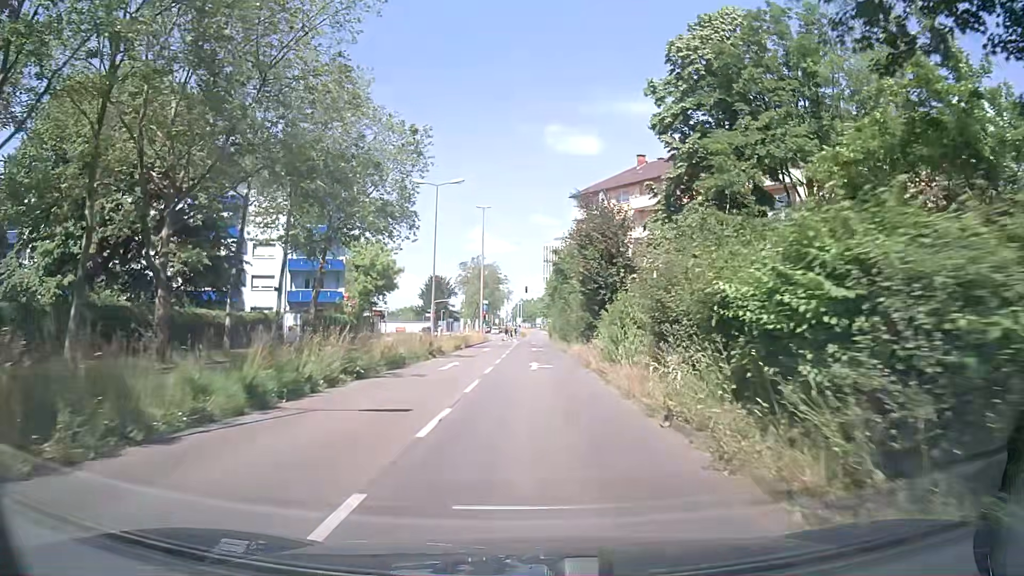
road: secondary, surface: asphalt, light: Day
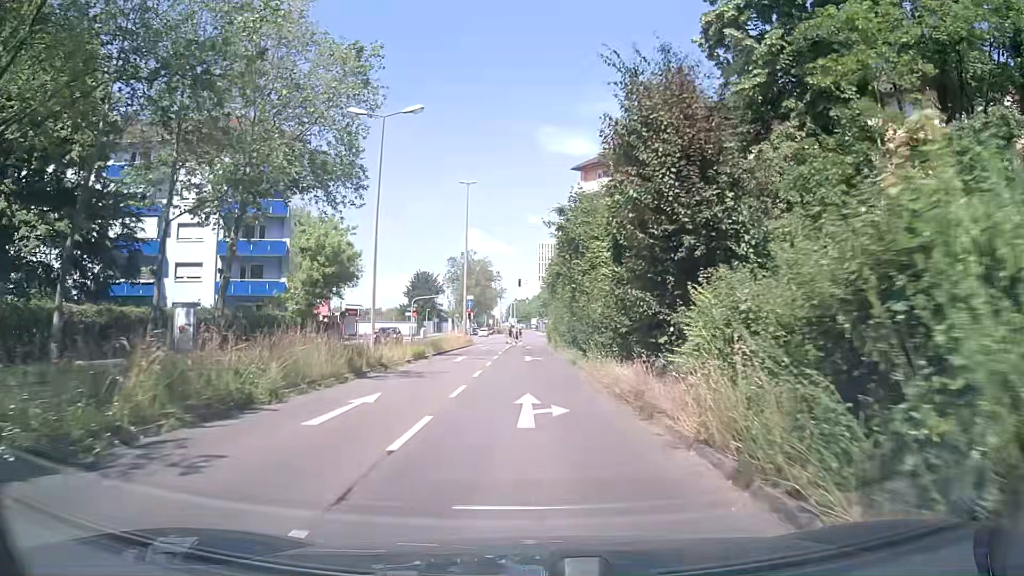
(+0.1, +13.0) m; +1°
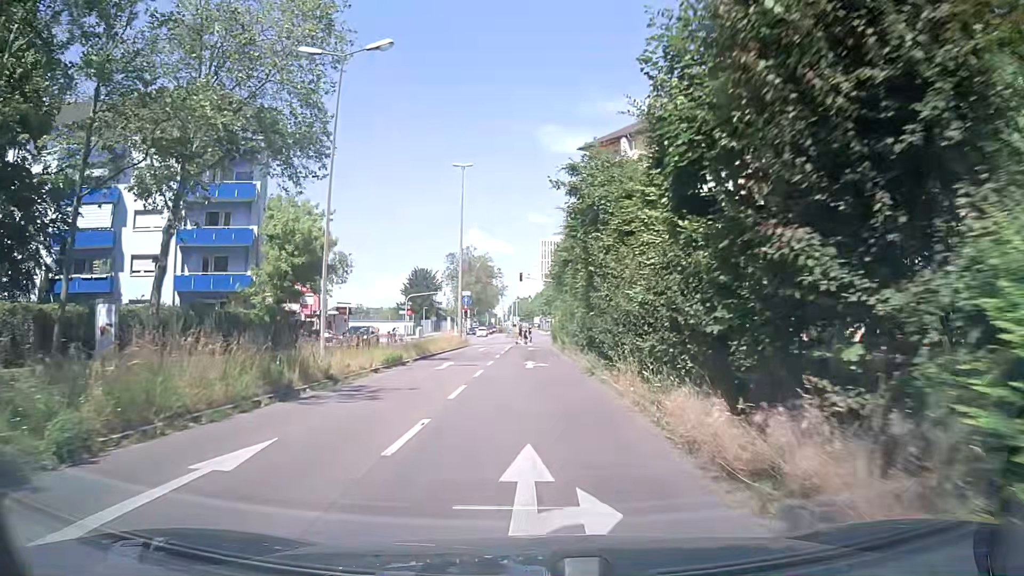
(0.0, +6.2) m; 0°
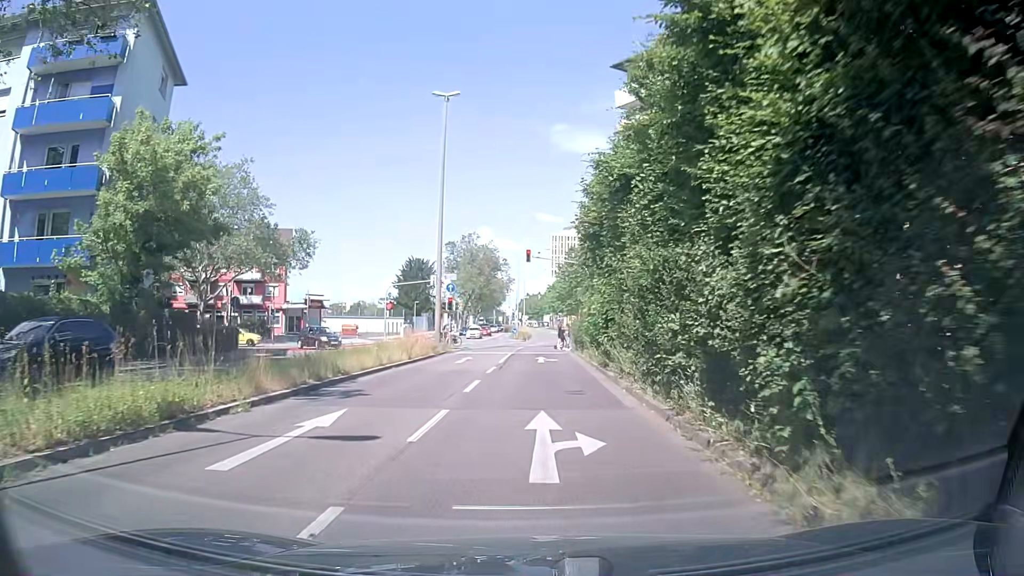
(-0.2, +17.0) m; -1°
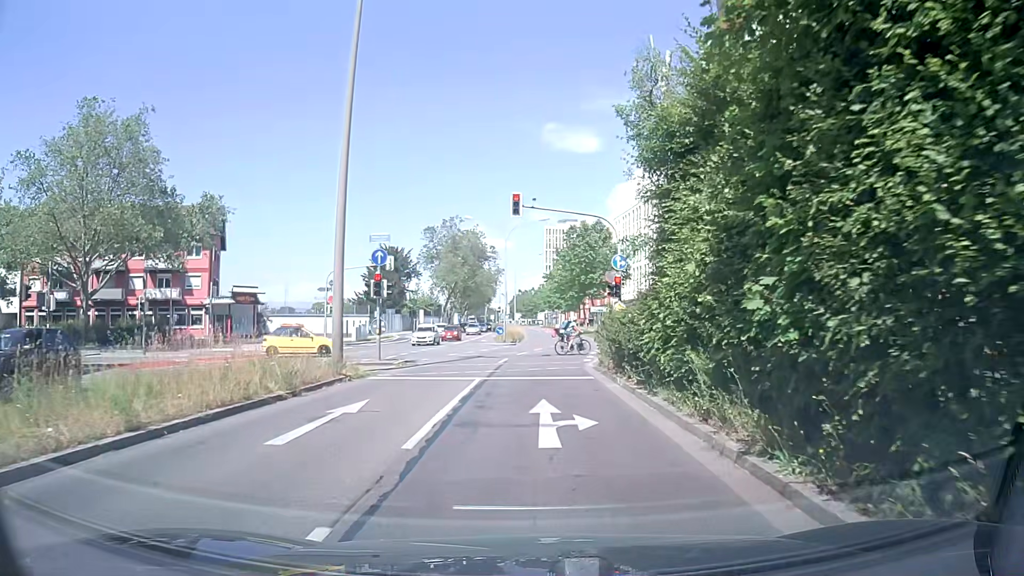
(+0.1, +18.3) m; +2°
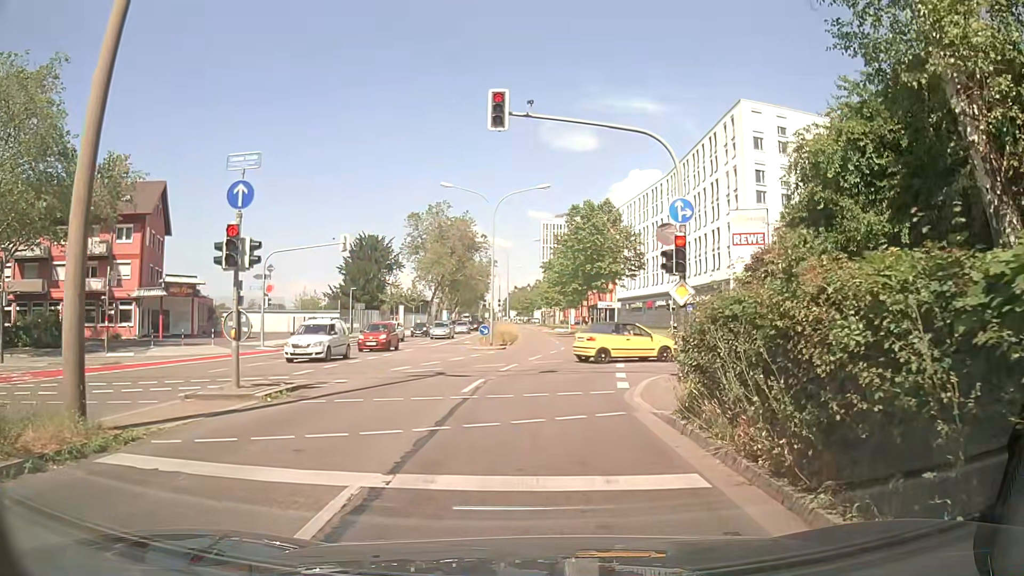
(-0.2, +11.3) m; +1°
